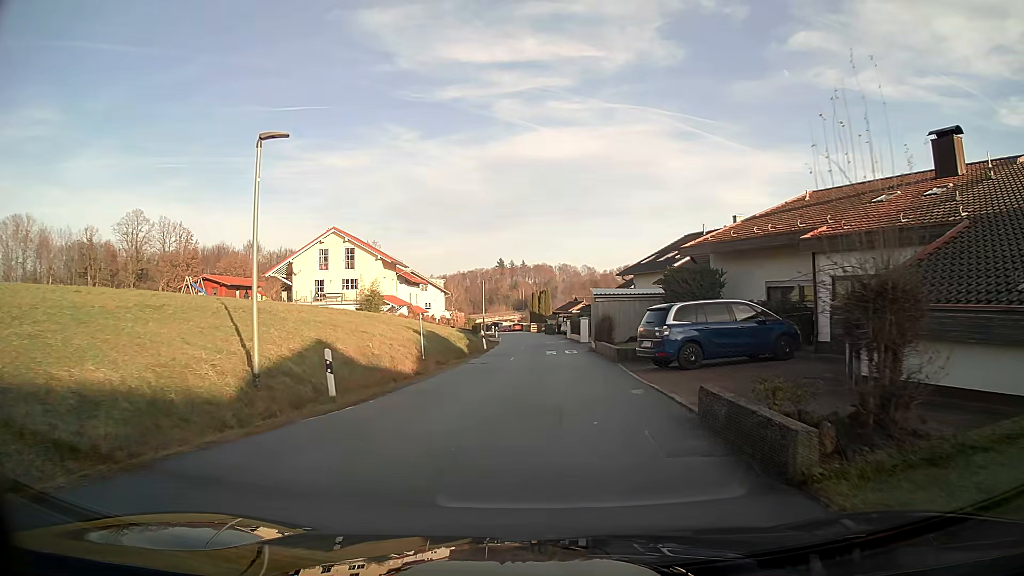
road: residential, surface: asphalt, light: Day
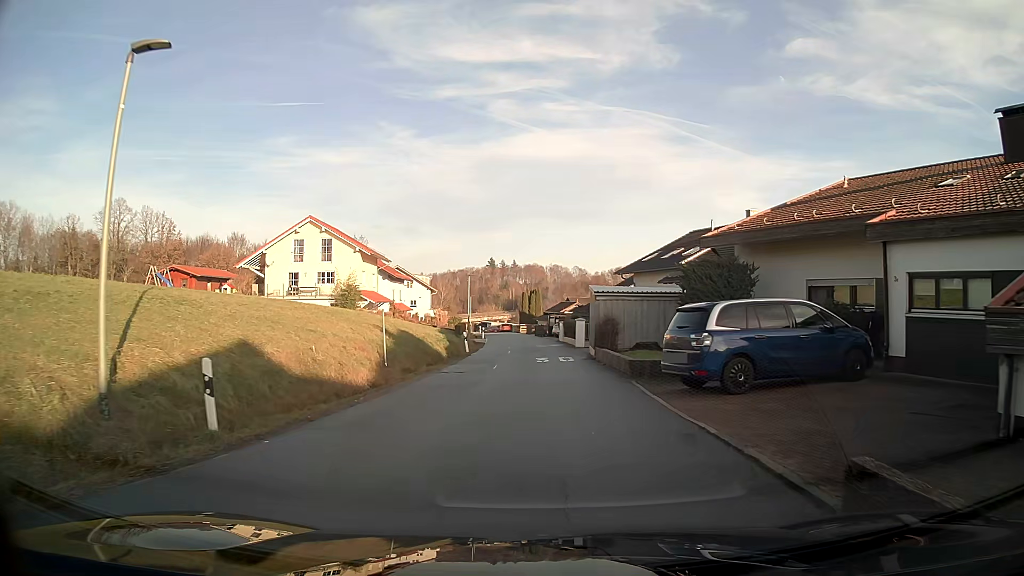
(0.0, +4.7) m; +1°
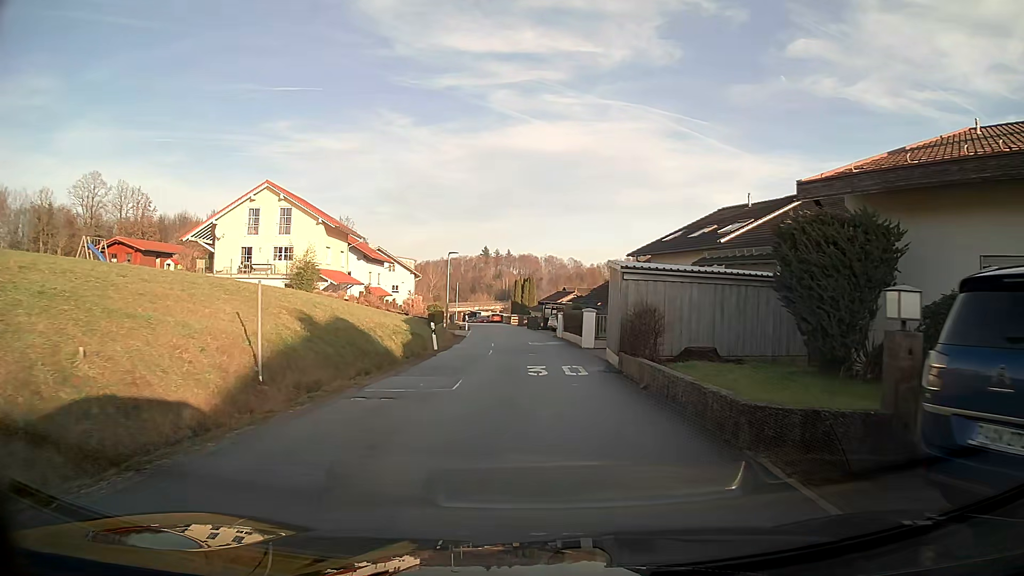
(+0.1, +9.1) m; +1°
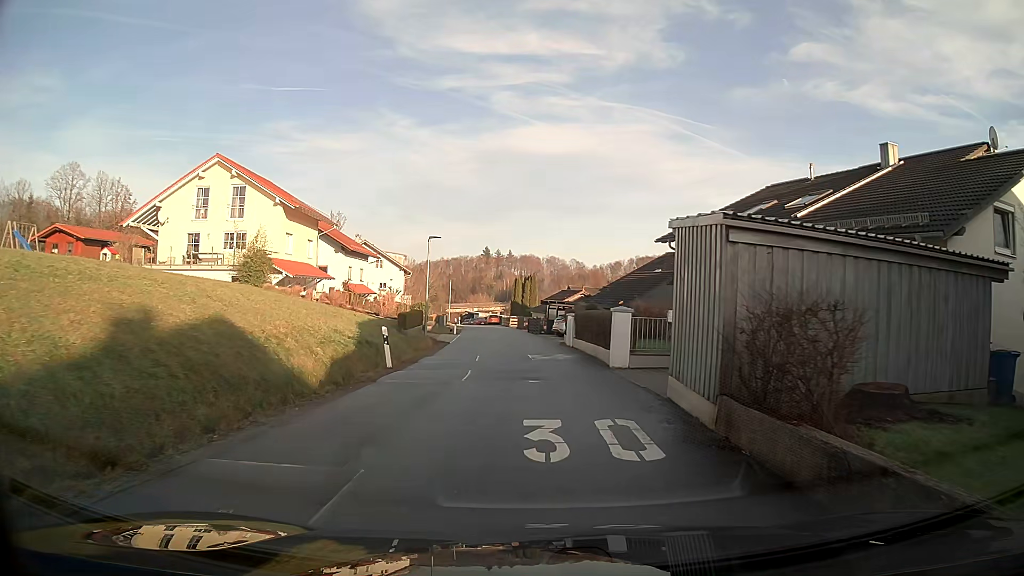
(0.0, +8.8) m; 0°
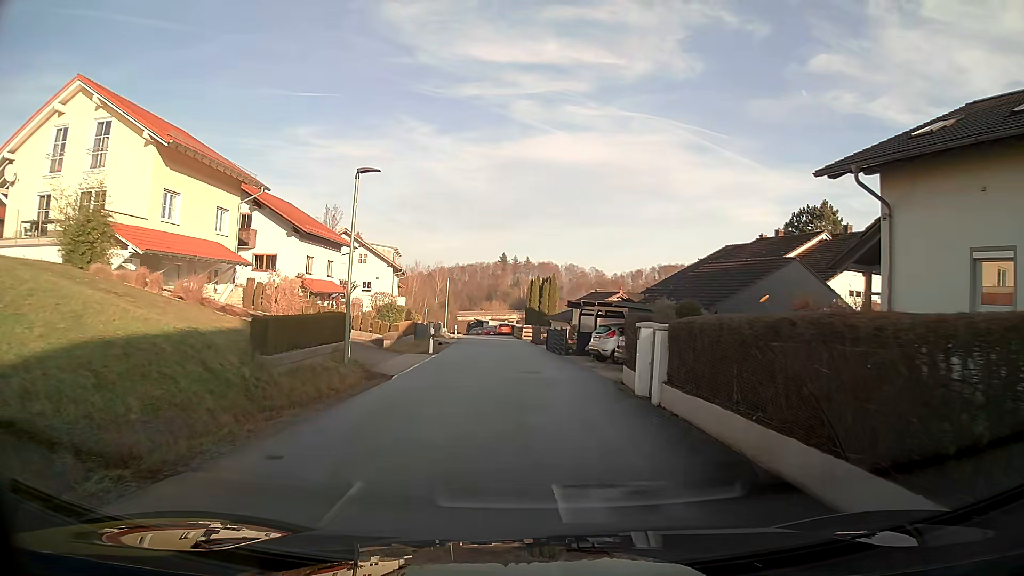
(-0.3, +16.6) m; -2°
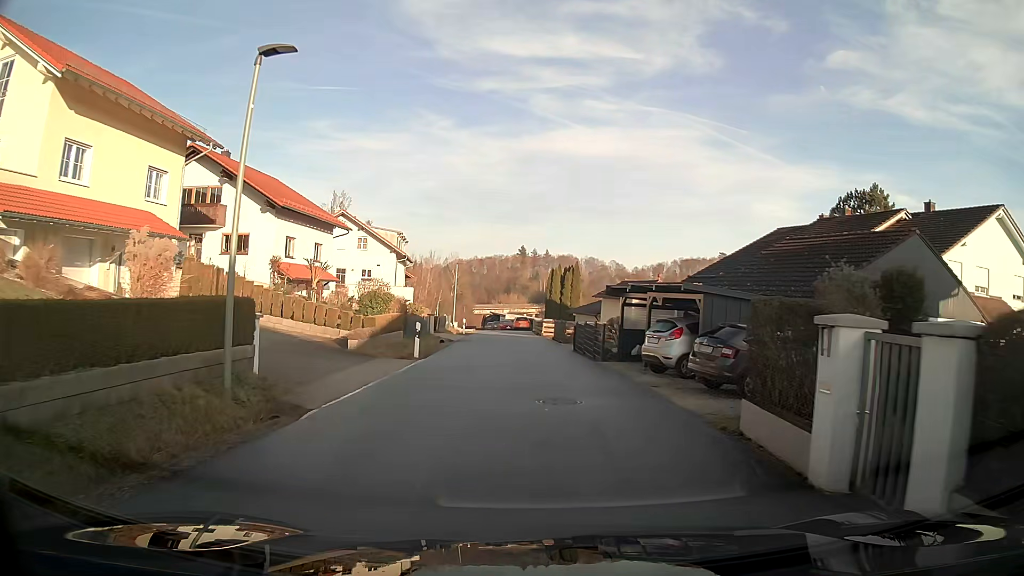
(-0.1, +7.8) m; -1°
